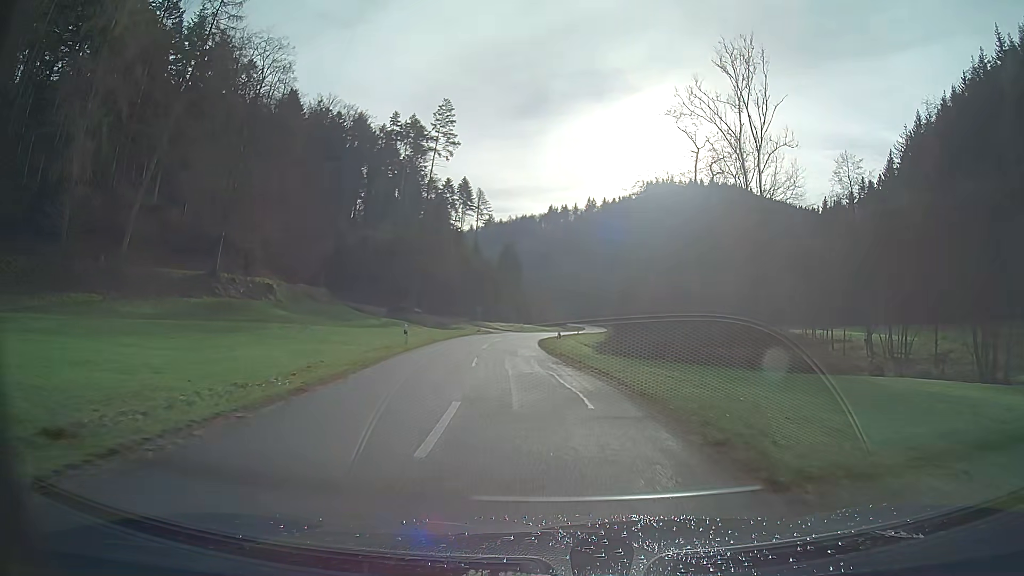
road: tertiary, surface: asphalt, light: Day
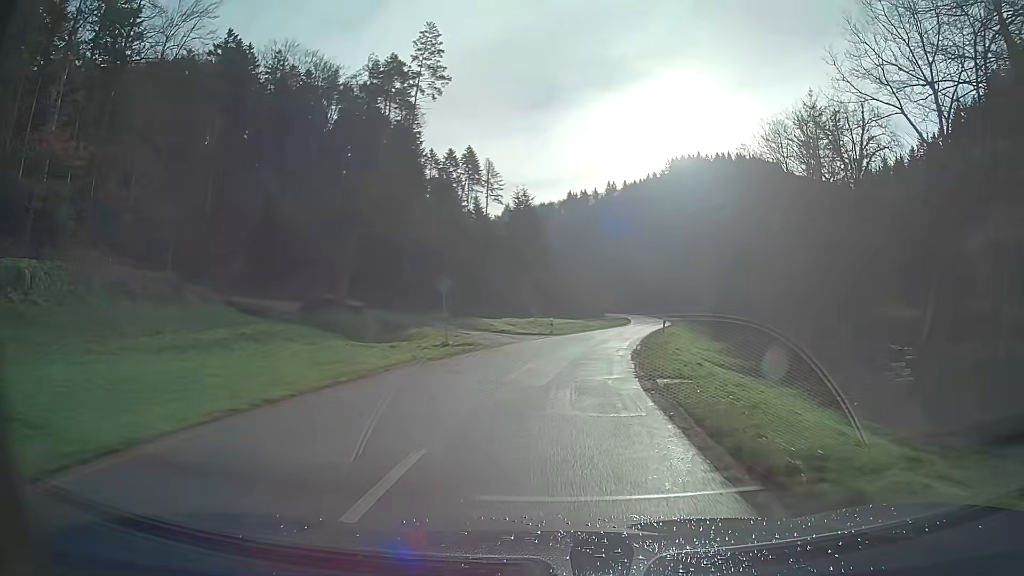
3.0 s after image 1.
(-1.2, +40.7) m; 0°
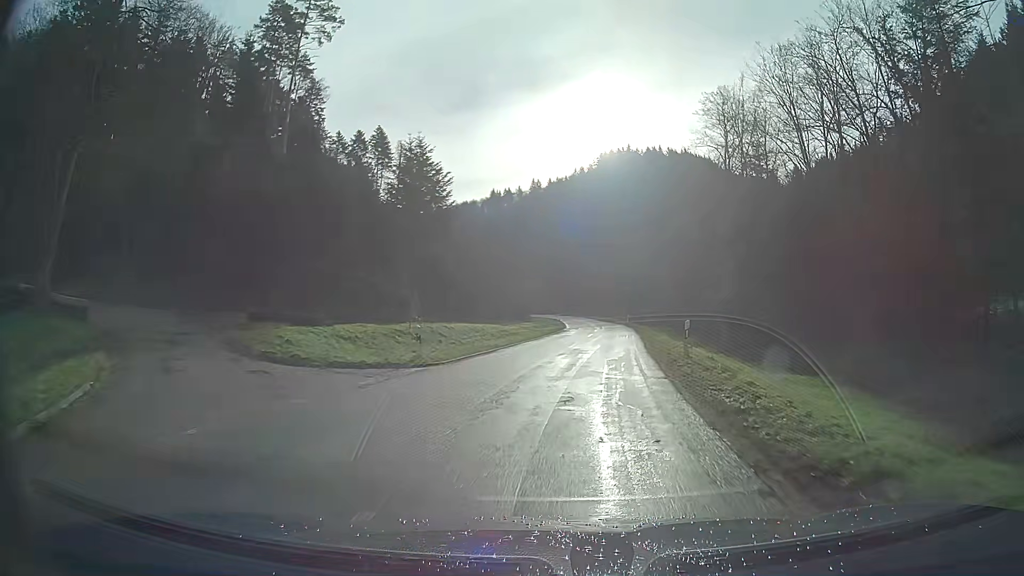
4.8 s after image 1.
(+1.3, +24.2) m; +7°
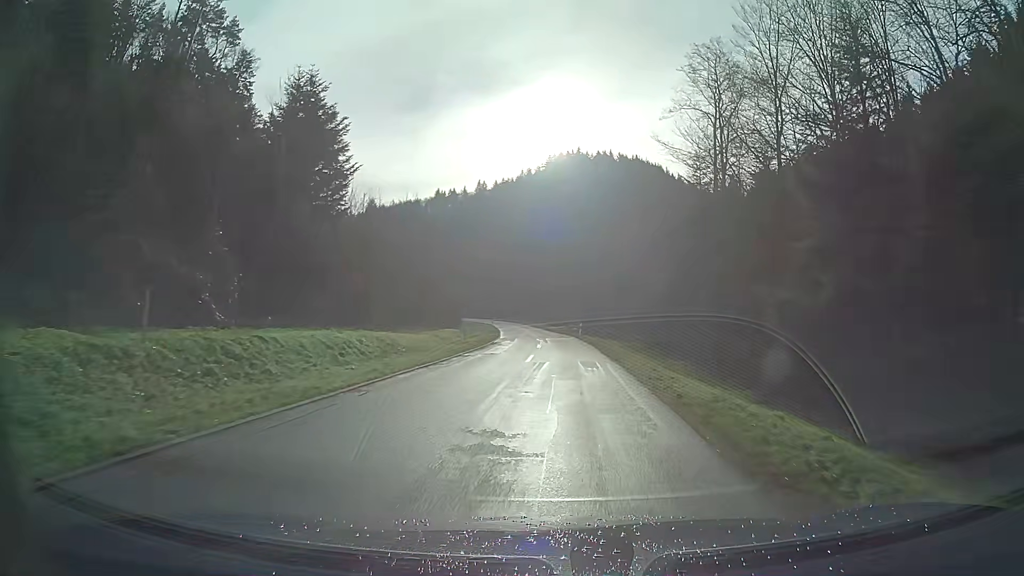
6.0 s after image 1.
(+0.6, +15.9) m; +4°
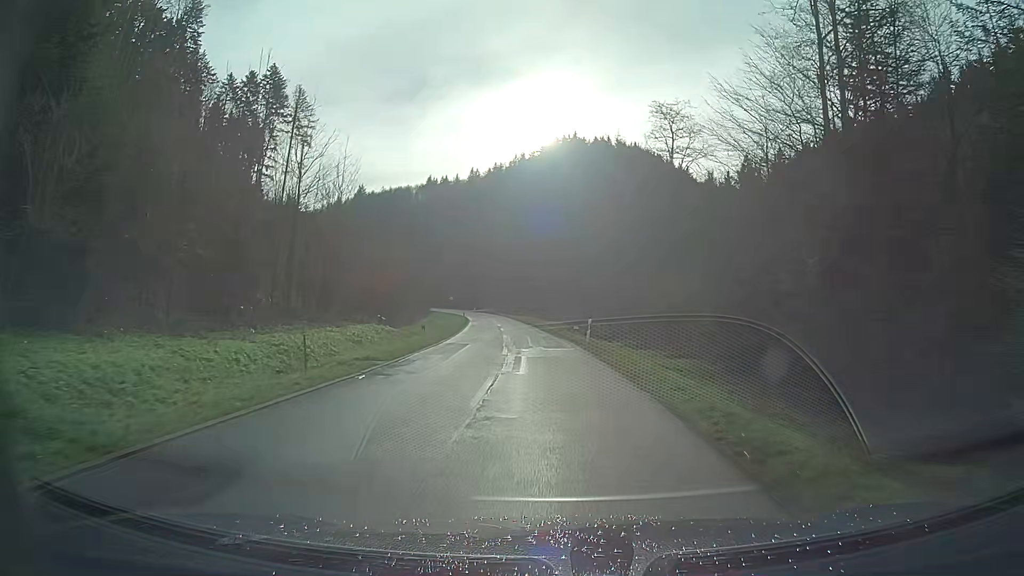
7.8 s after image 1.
(+0.3, +23.8) m; +1°
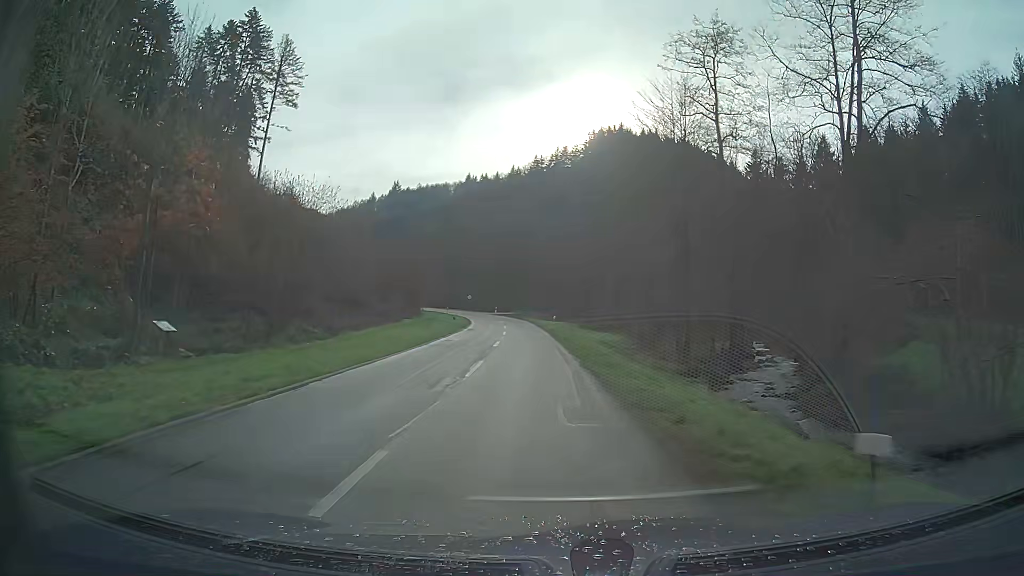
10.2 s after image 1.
(-0.9, +32.2) m; -4°
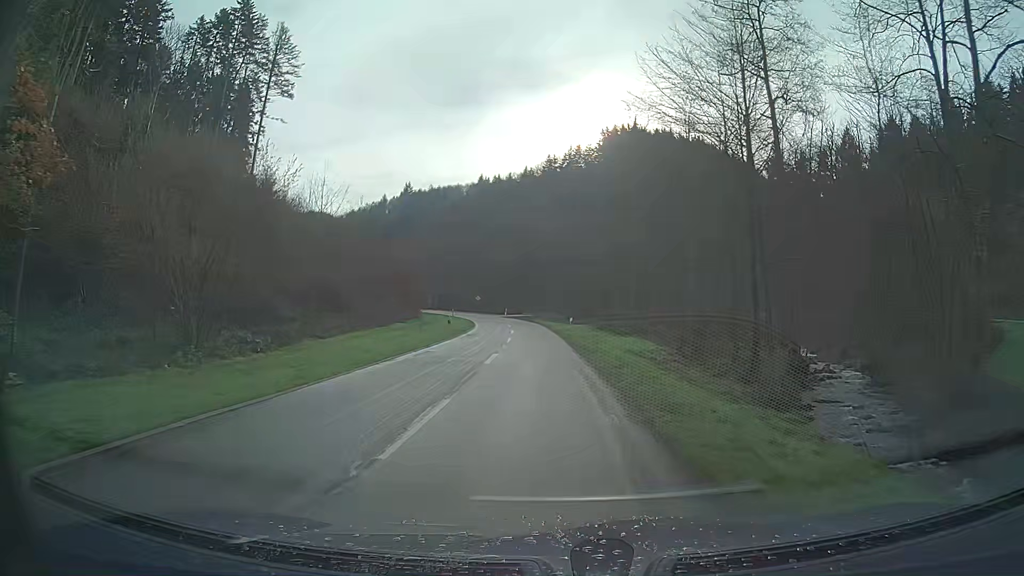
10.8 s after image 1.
(-0.1, +8.1) m; -1°
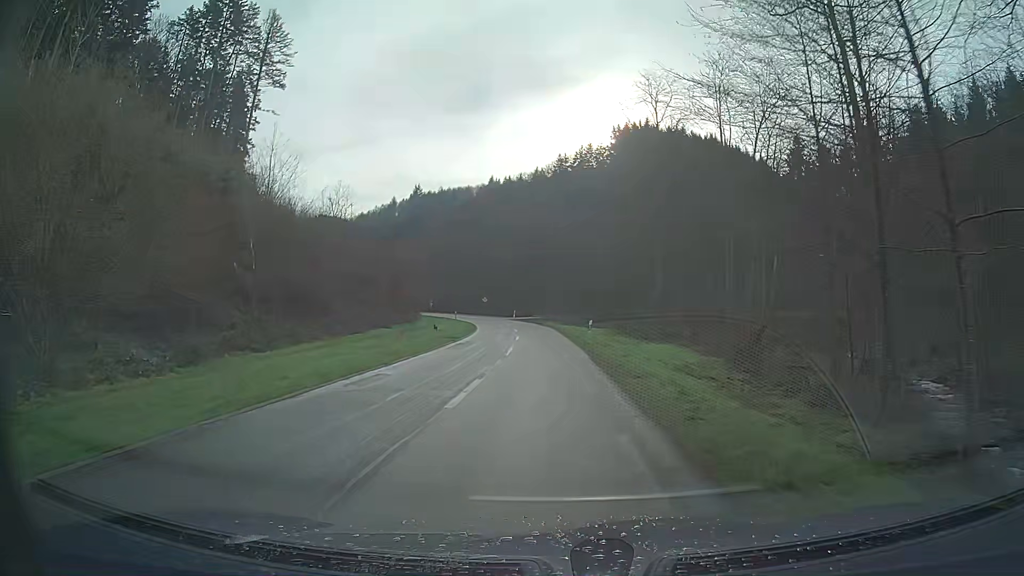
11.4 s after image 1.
(-0.1, +8.1) m; -1°
